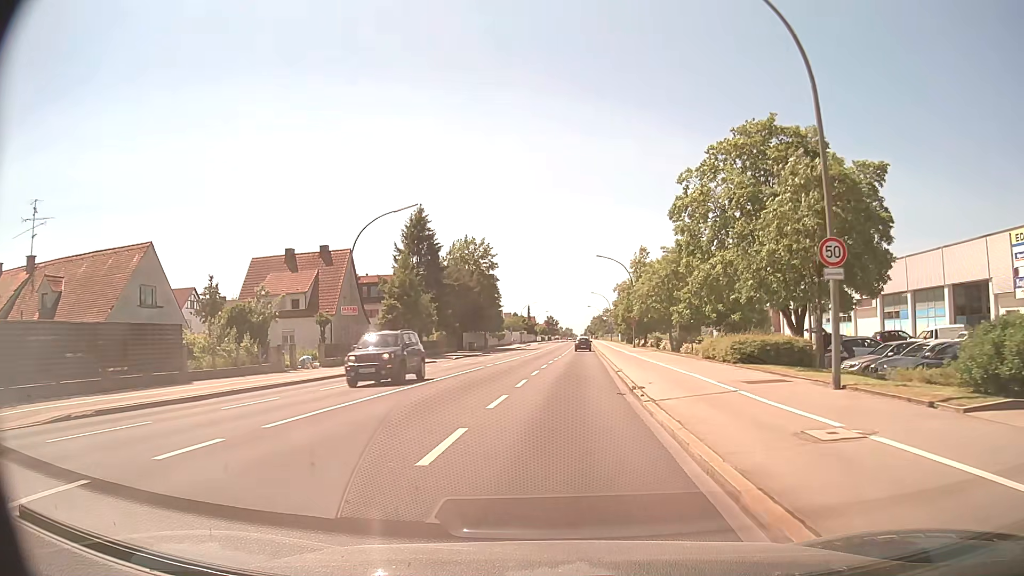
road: secondary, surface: asphalt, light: Day
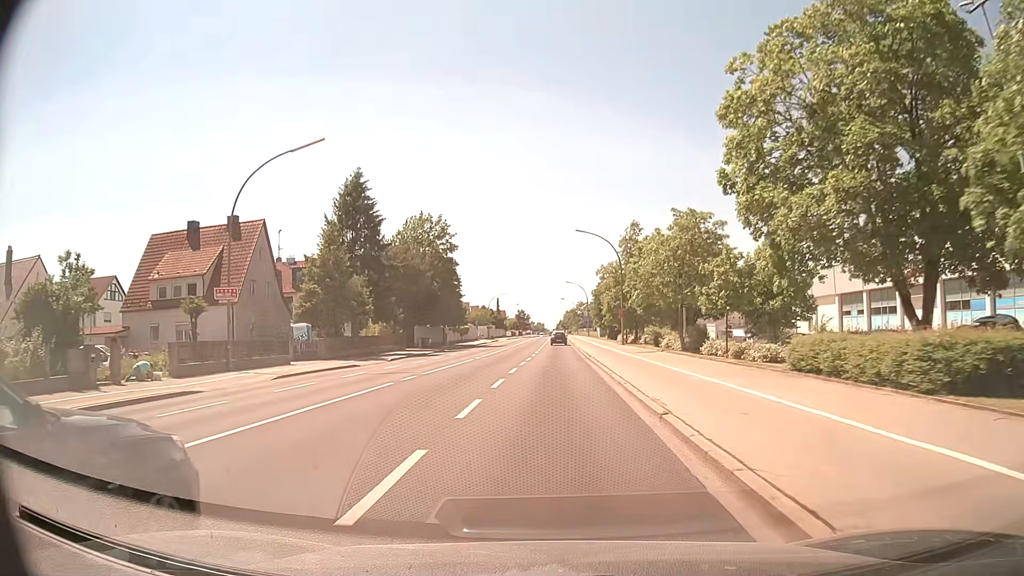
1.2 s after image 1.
(+0.4, +14.3) m; +2°
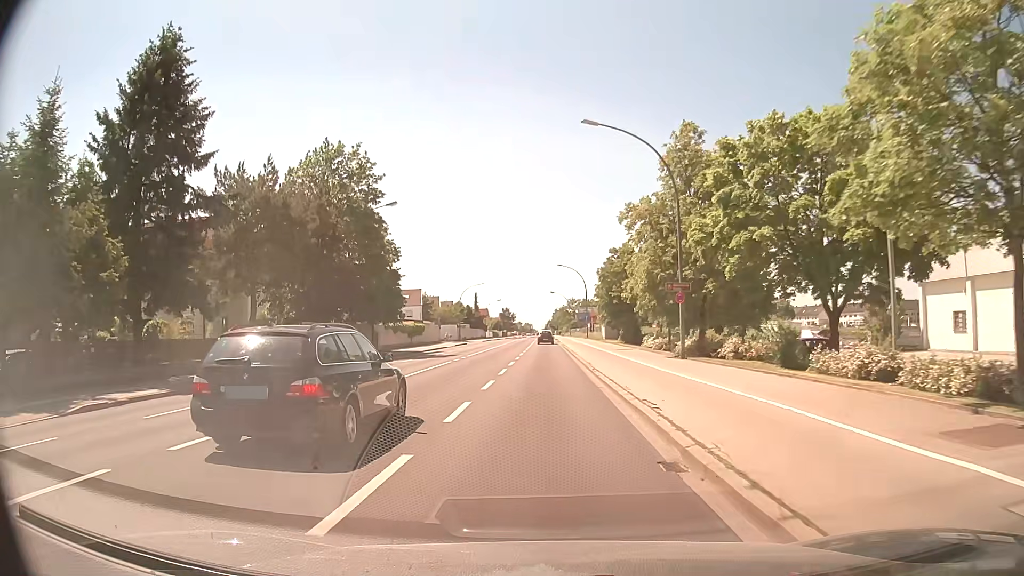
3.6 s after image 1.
(+0.6, +30.3) m; +1°
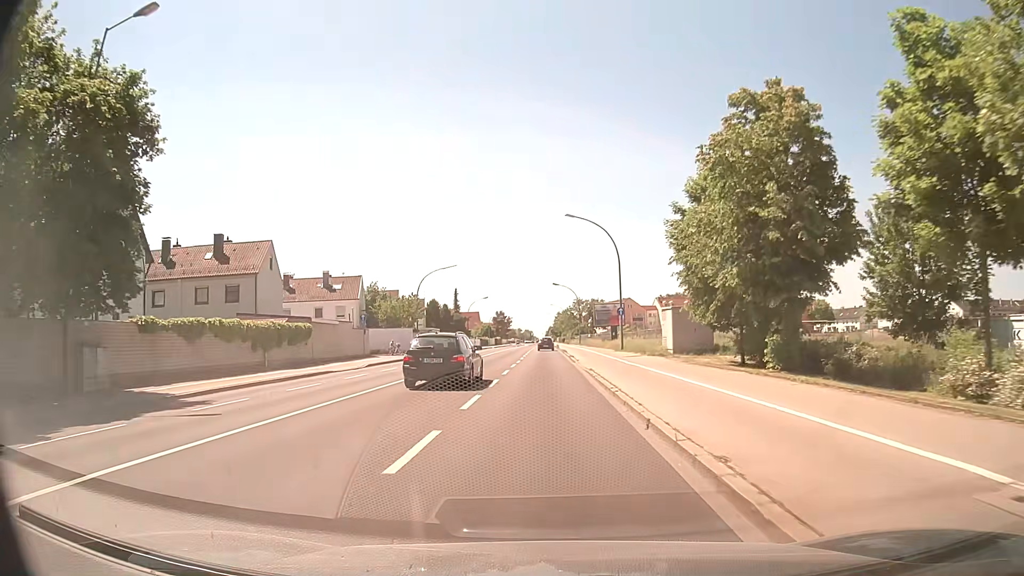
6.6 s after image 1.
(-0.1, +40.0) m; 0°
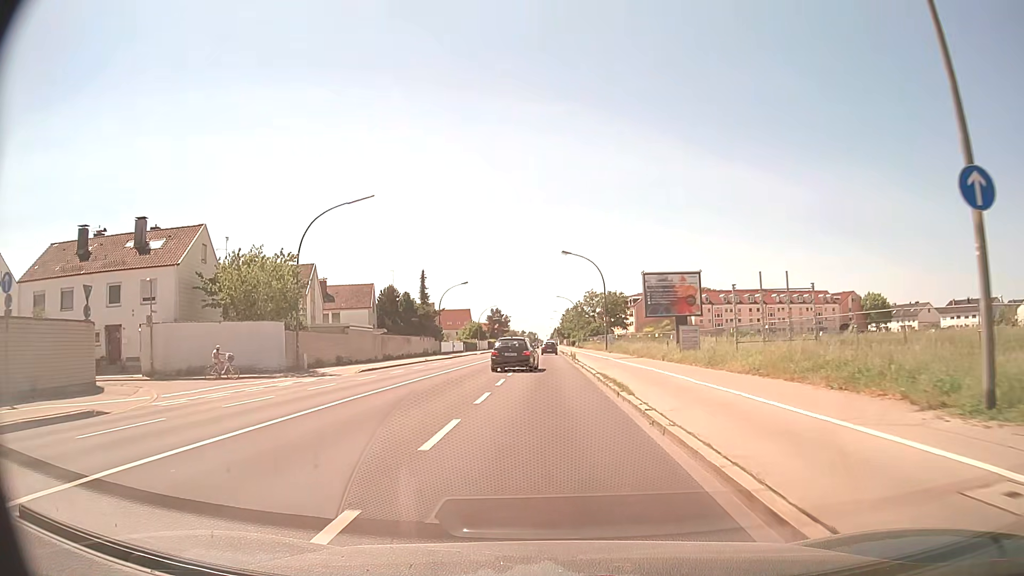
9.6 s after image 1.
(-0.3, +40.4) m; -1°
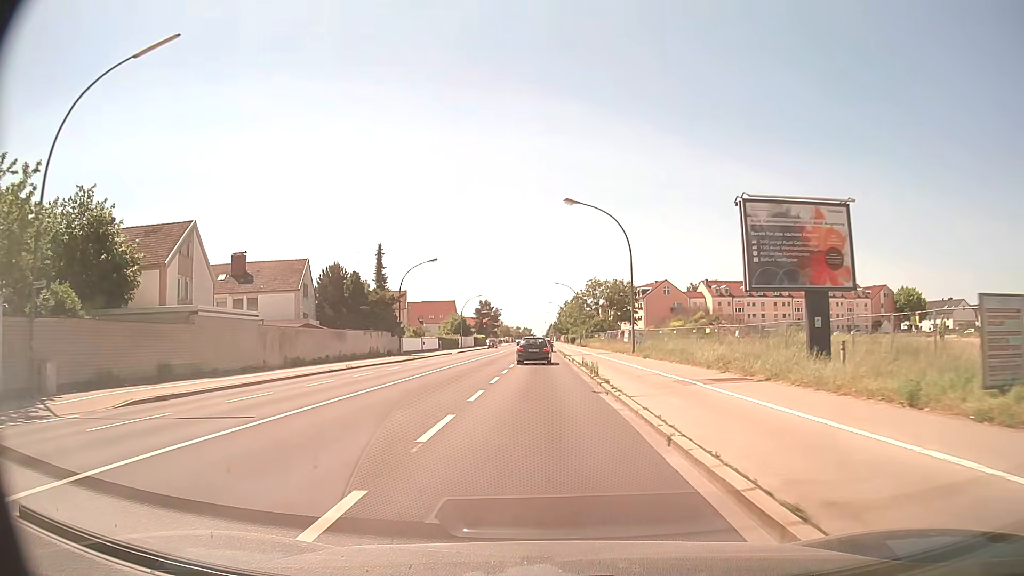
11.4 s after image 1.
(+0.1, +23.4) m; 0°
(0, +10) (0, +20) (0, +30) (0, +40) (0, +50) (0, +60) (0, +70) (0, +80) (0, +90) (0, +100) m
